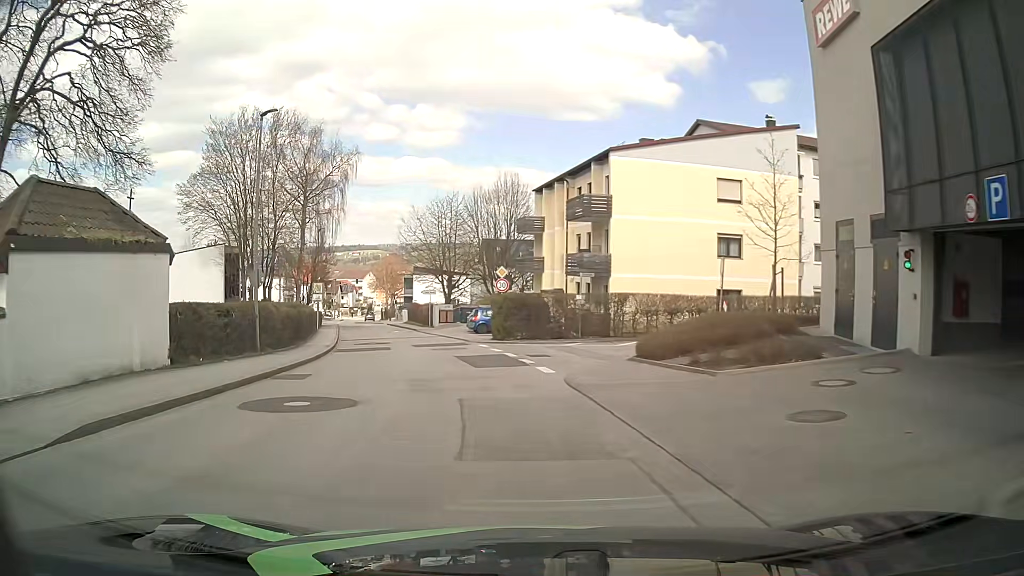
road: unclassified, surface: asphalt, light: Day
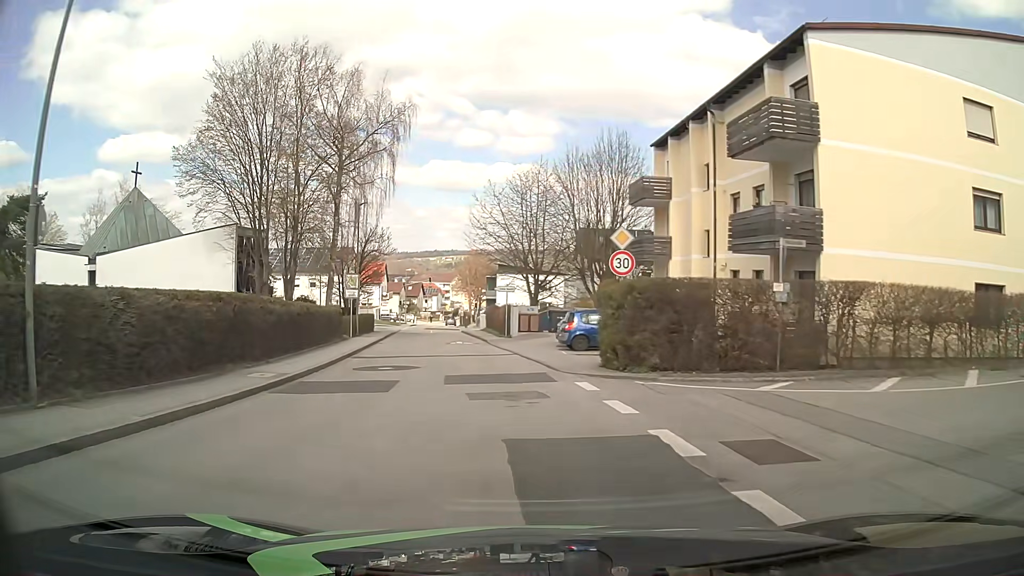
(-1.4, +14.8) m; -10°
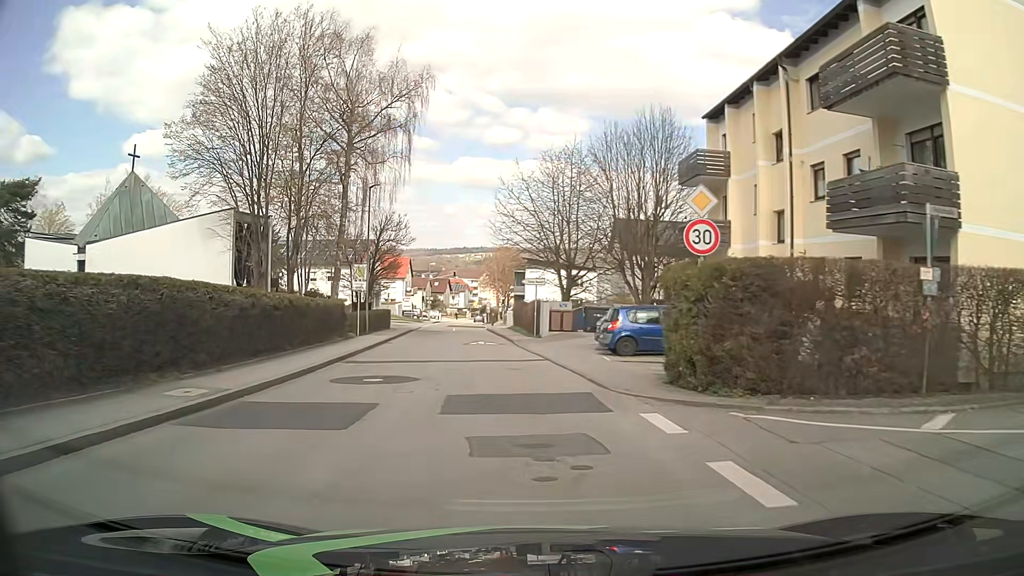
(-0.1, +4.9) m; -2°
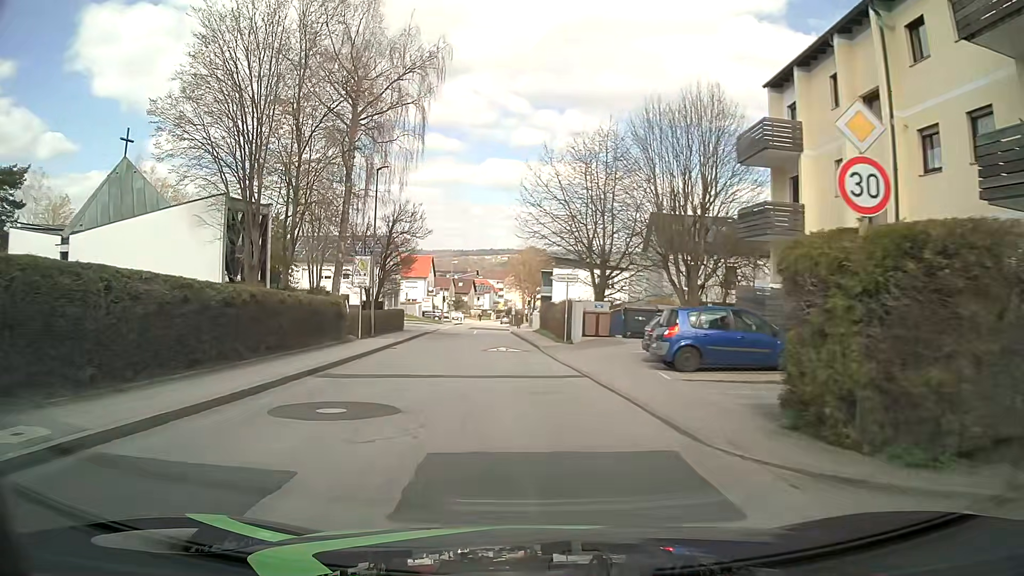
(-0.1, +4.9) m; -2°
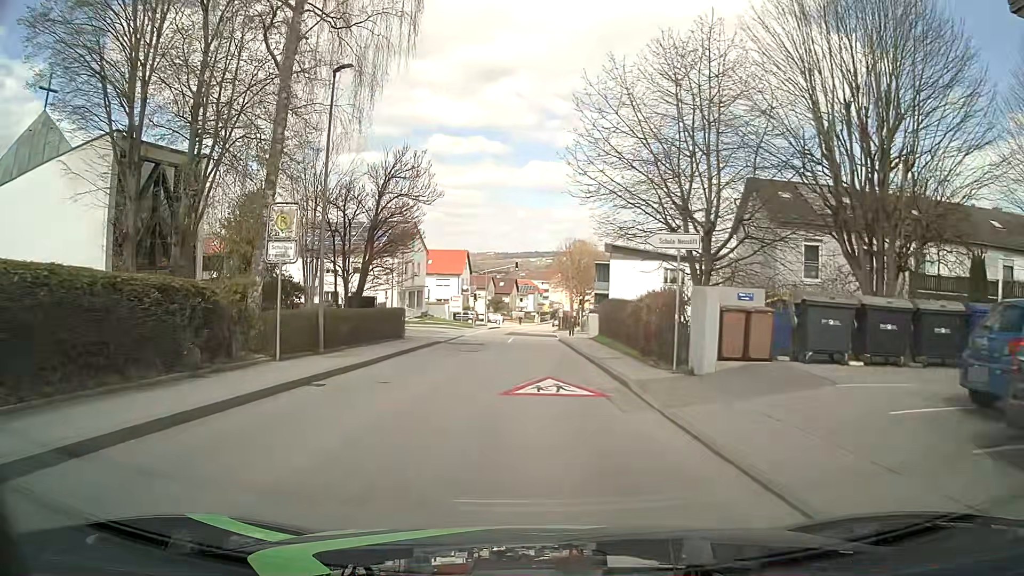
(-0.6, +14.6) m; -3°
